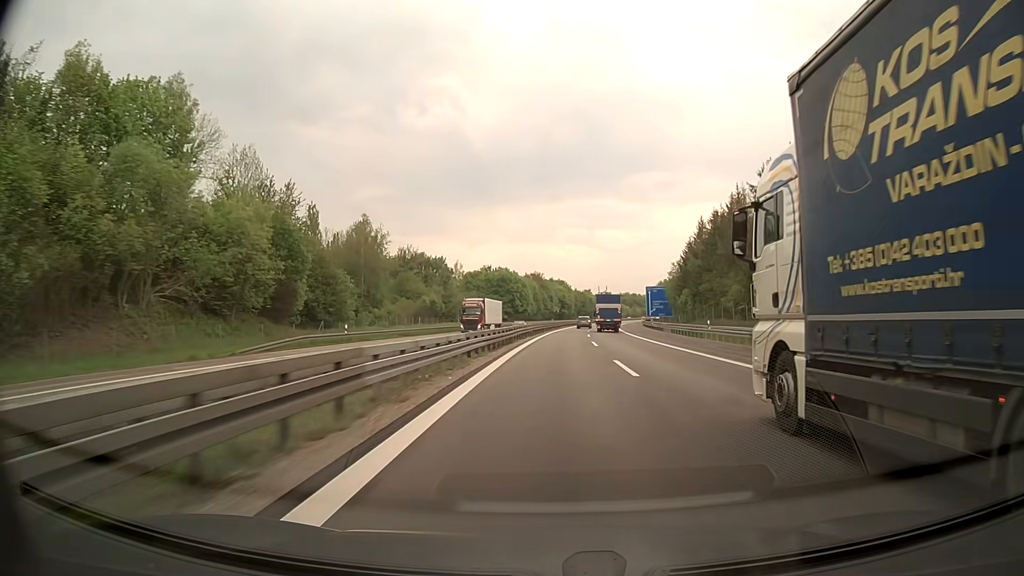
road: motorway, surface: asphalt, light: Day
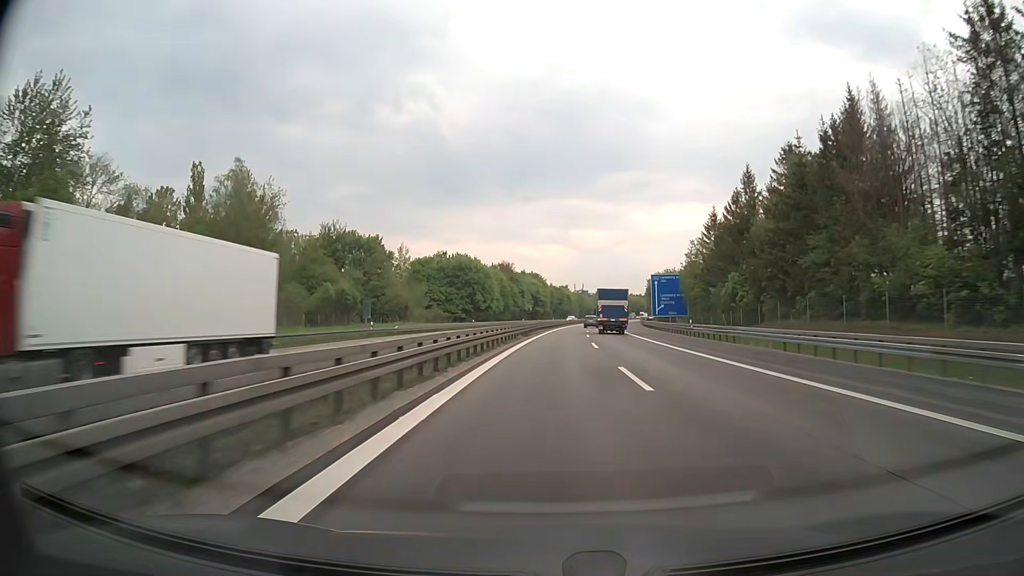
(+1.0, +39.7) m; +3°
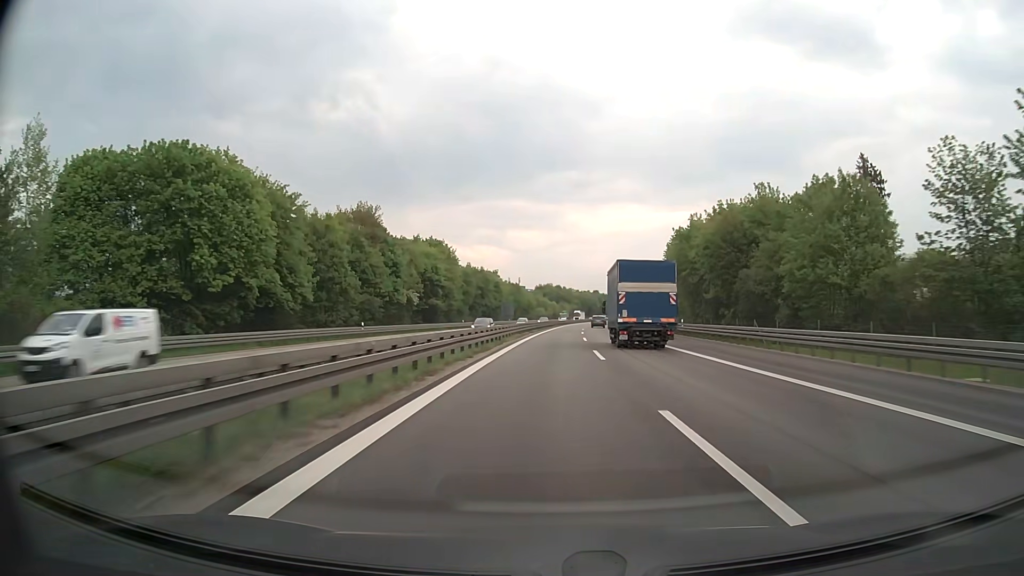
(+4.7, +99.6) m; +5°
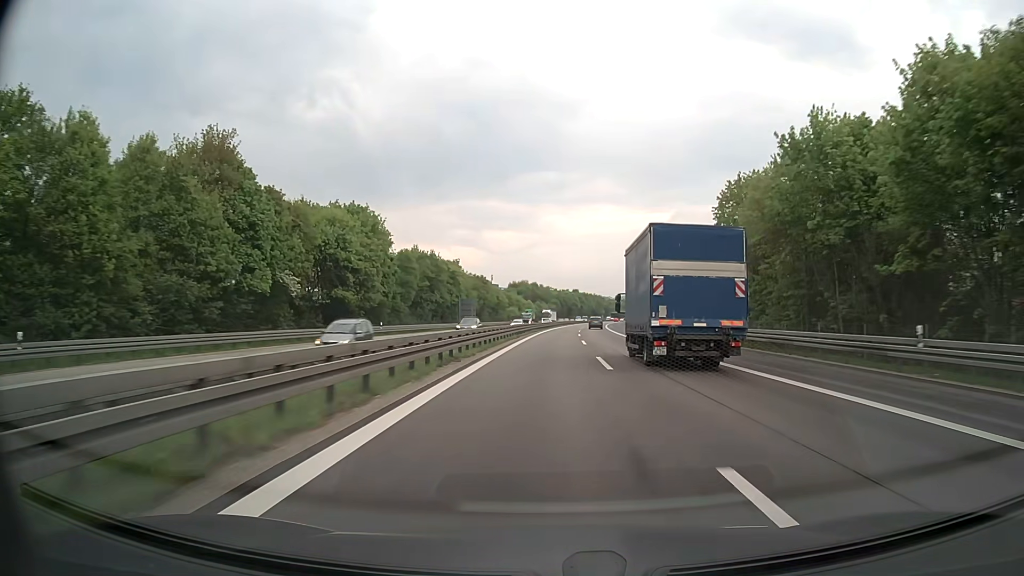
(+0.7, +40.1) m; +2°
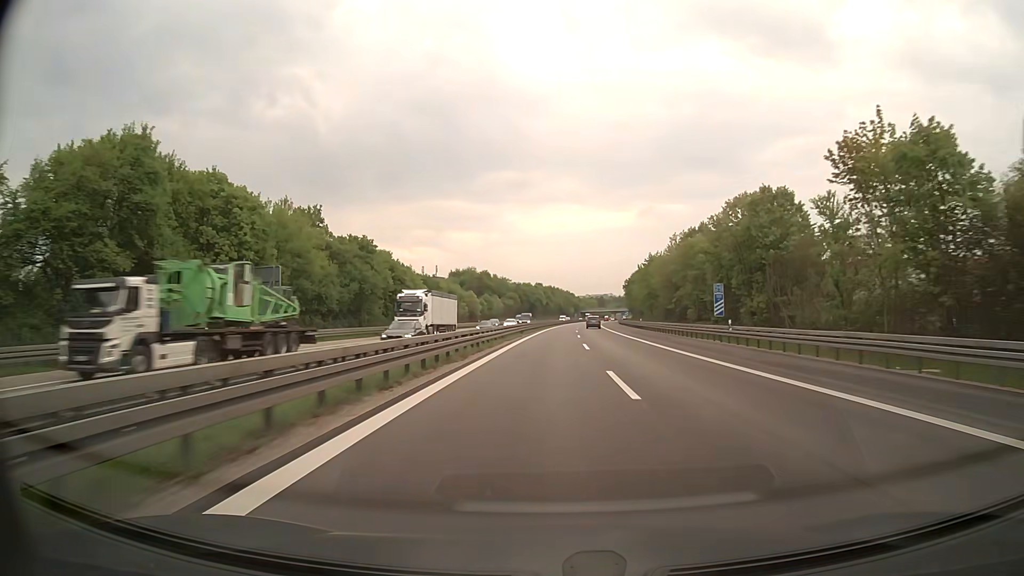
(+2.3, +80.3) m; +3°
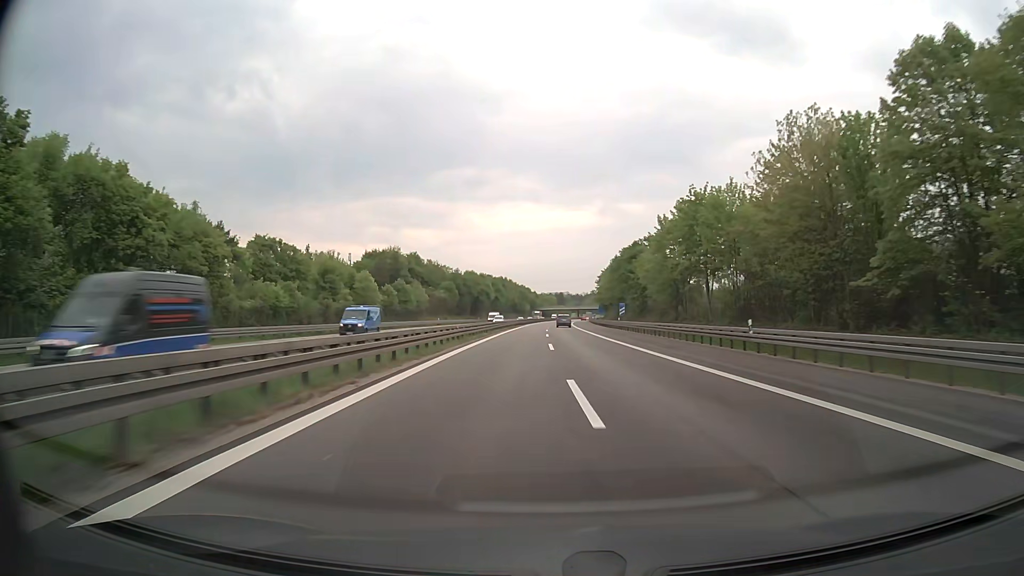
(+1.8, +59.9) m; +4°
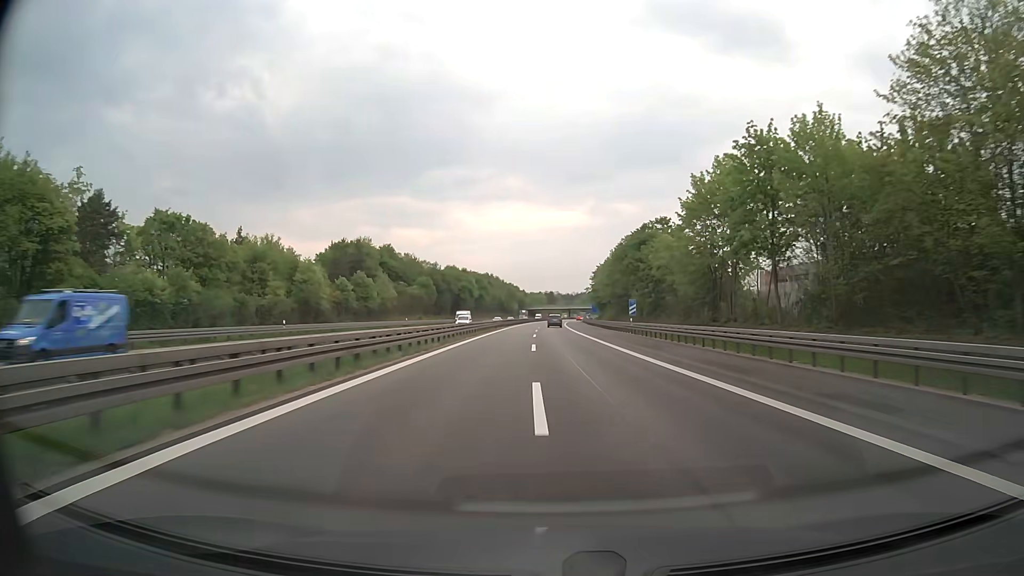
(+0.2, +19.6) m; +1°
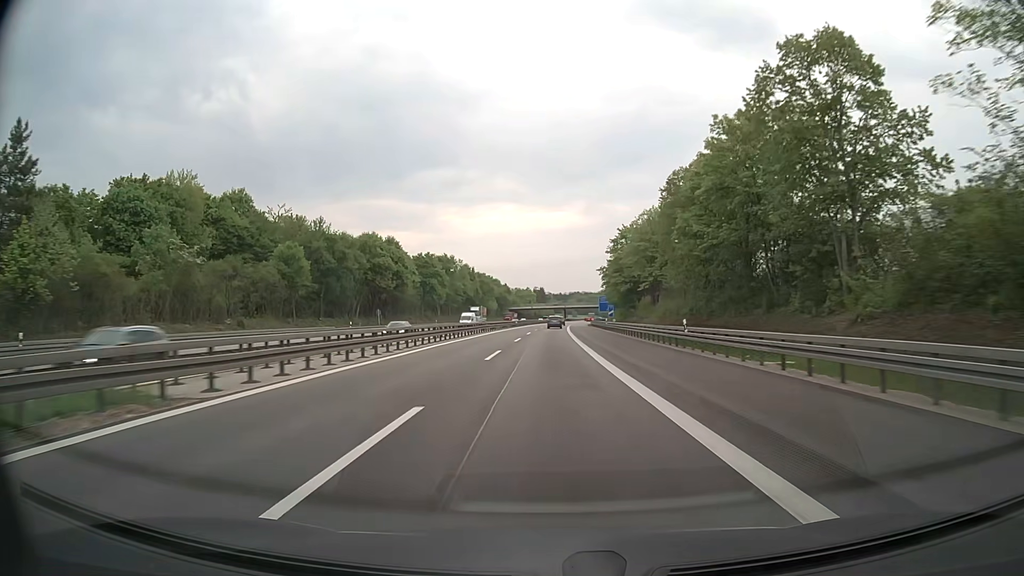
(+0.9, +77.8) m; +1°
(0, +10) (0, +20) (0, +30) (0, +40) (0, +50) (0, +60) (0, +70) (+1, +80) (+1, +90) (+1, +100) m
